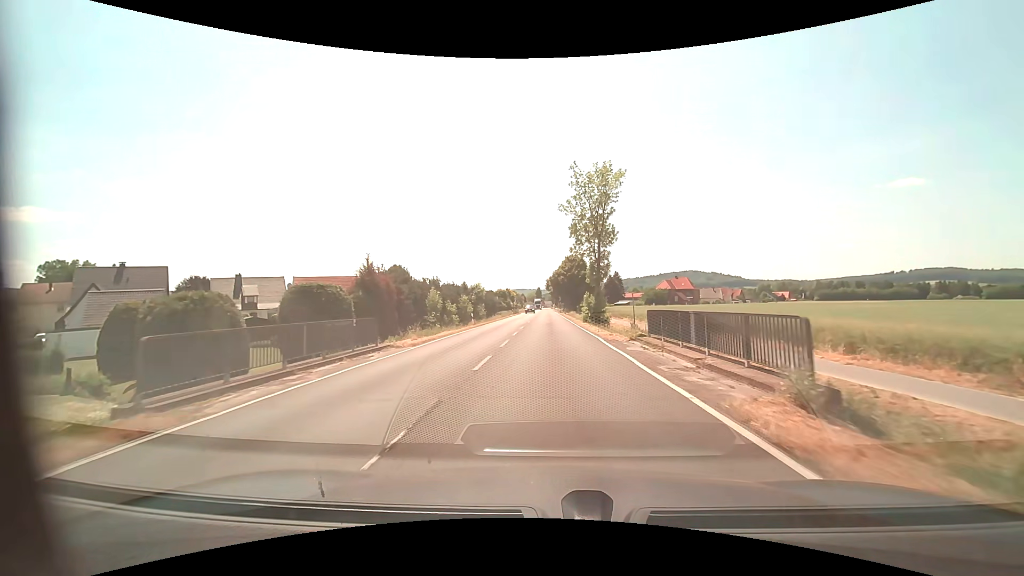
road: primary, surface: asphalt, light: Day
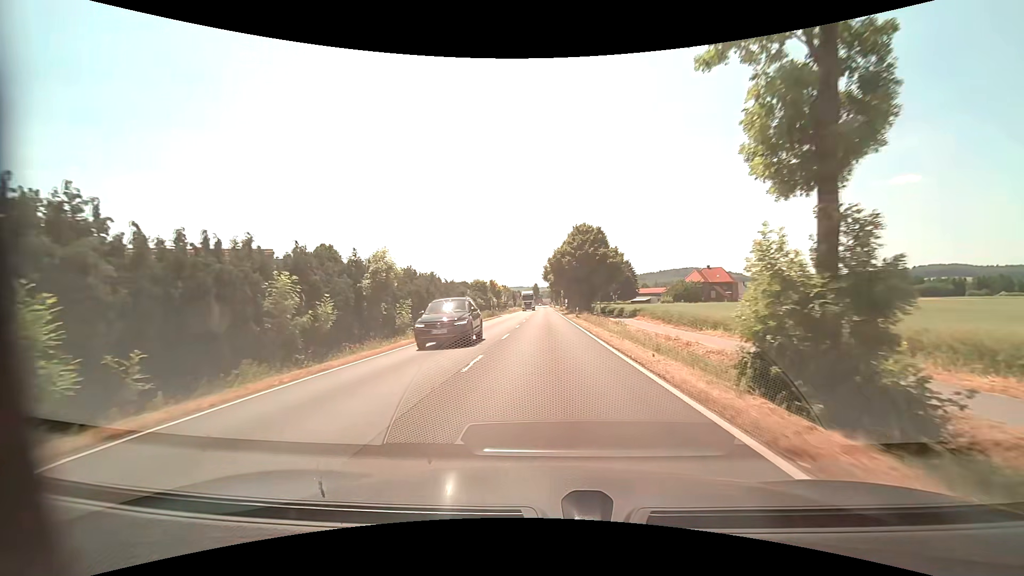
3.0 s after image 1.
(+0.1, +40.0) m; 0°
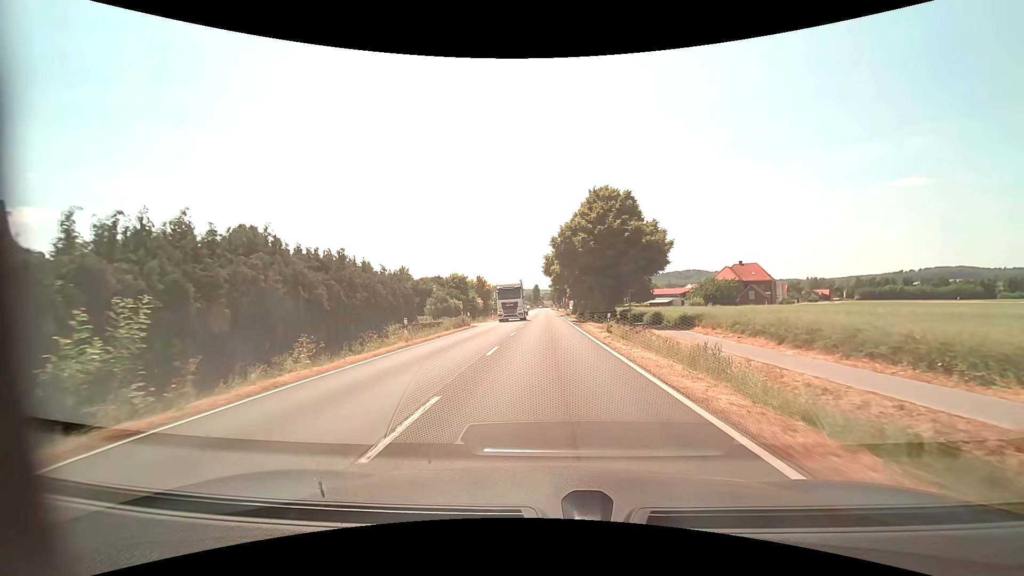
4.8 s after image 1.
(-0.1, +23.6) m; 0°
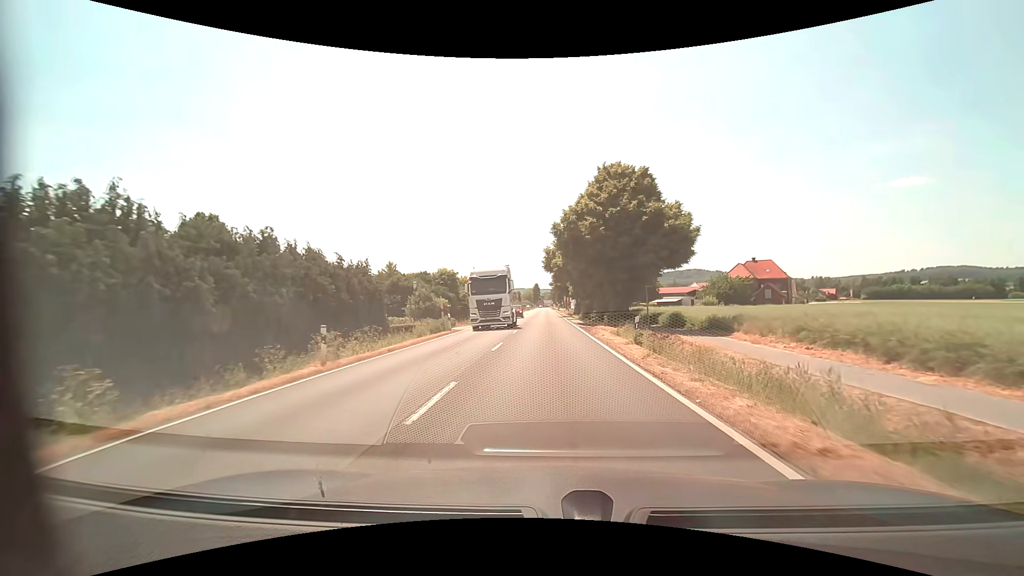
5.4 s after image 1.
(0.0, +7.8) m; 0°
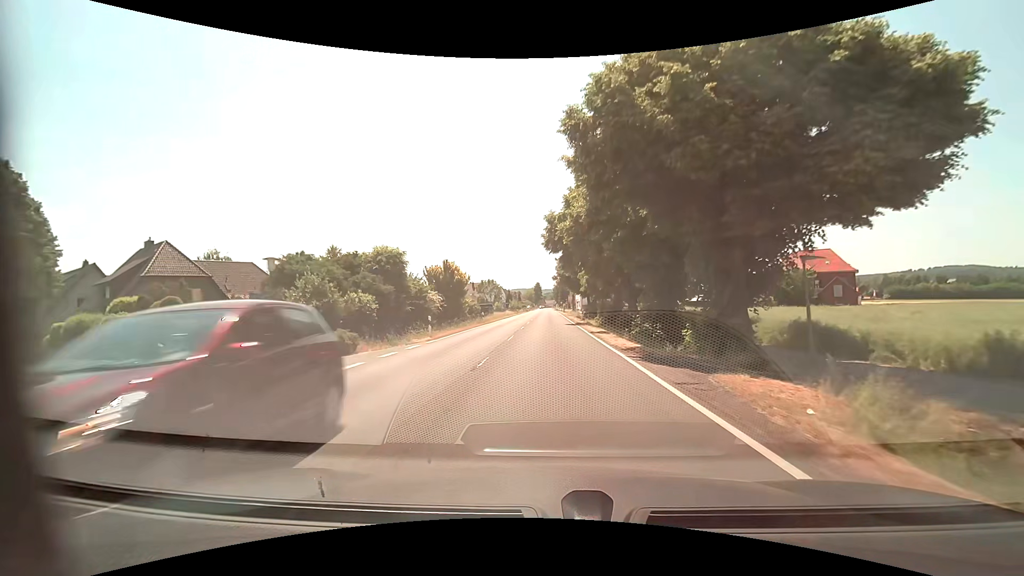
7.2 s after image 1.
(0.0, +23.0) m; 0°
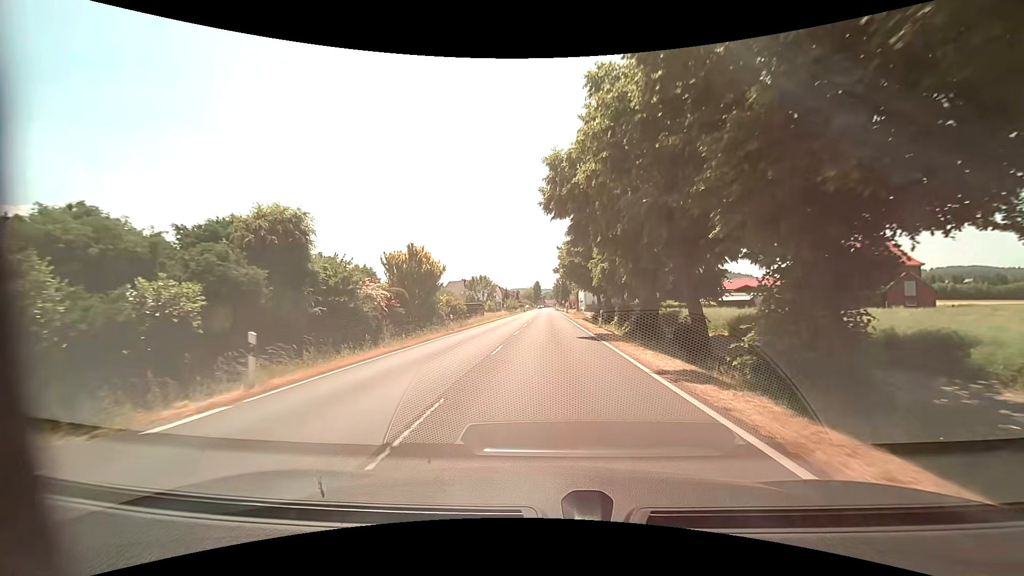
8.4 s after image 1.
(0.0, +15.1) m; 0°
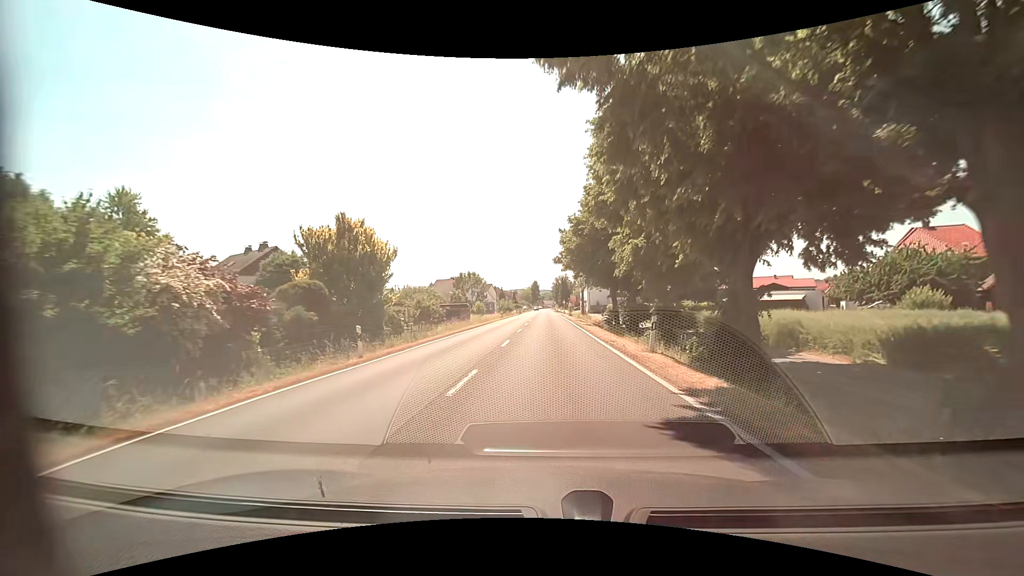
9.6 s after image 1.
(+0.1, +14.9) m; +1°
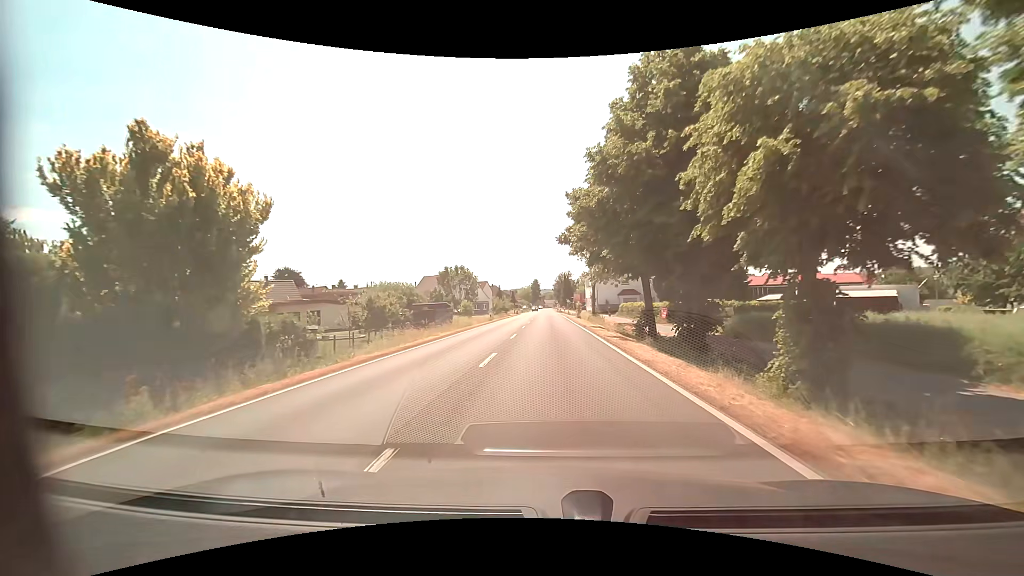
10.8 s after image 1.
(-0.1, +14.9) m; 0°
(0, +10) (0, +20) (0, +30) (0, +40) (0, +50) (0, +60) (0, +70) (0, +80) (0, +90) (0, +100) m
